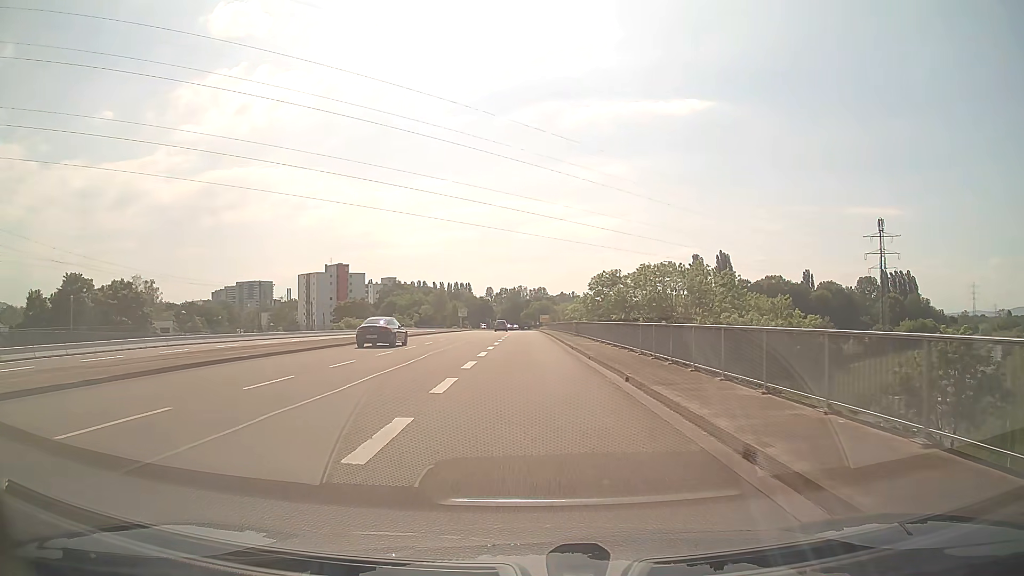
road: secondary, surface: asphalt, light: Day
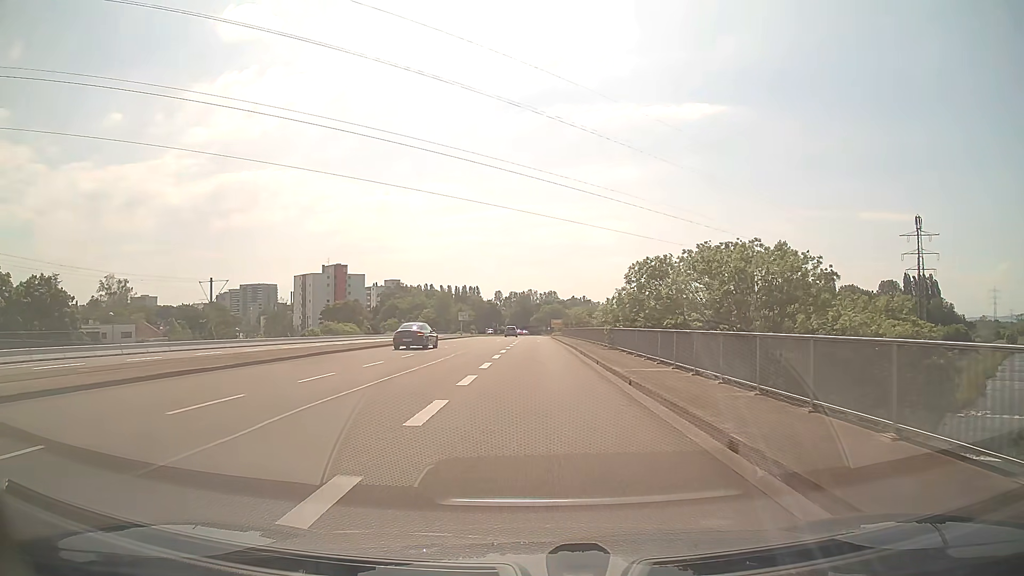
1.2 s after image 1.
(-0.1, +15.4) m; -1°
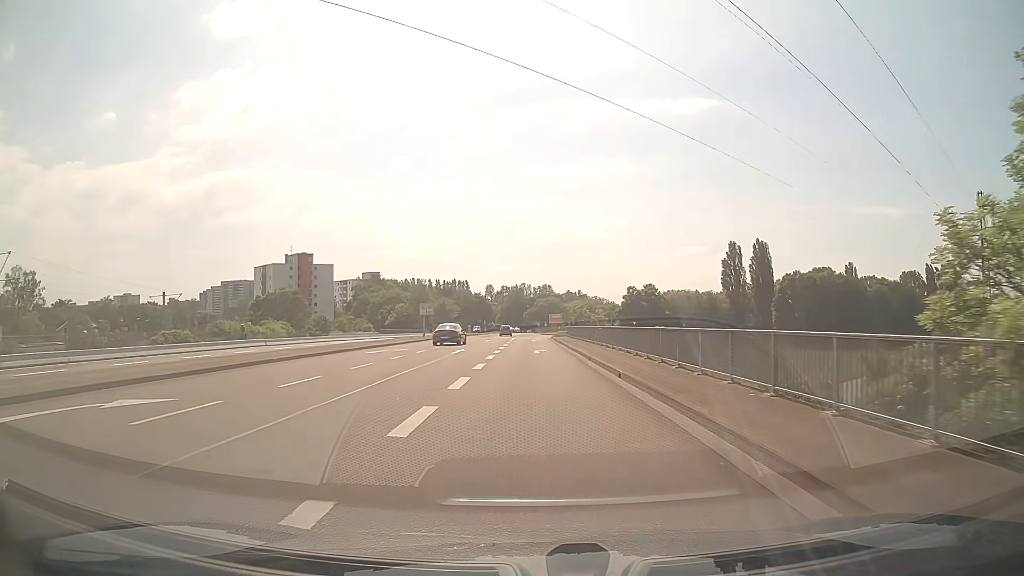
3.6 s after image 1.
(+0.1, +30.8) m; +1°
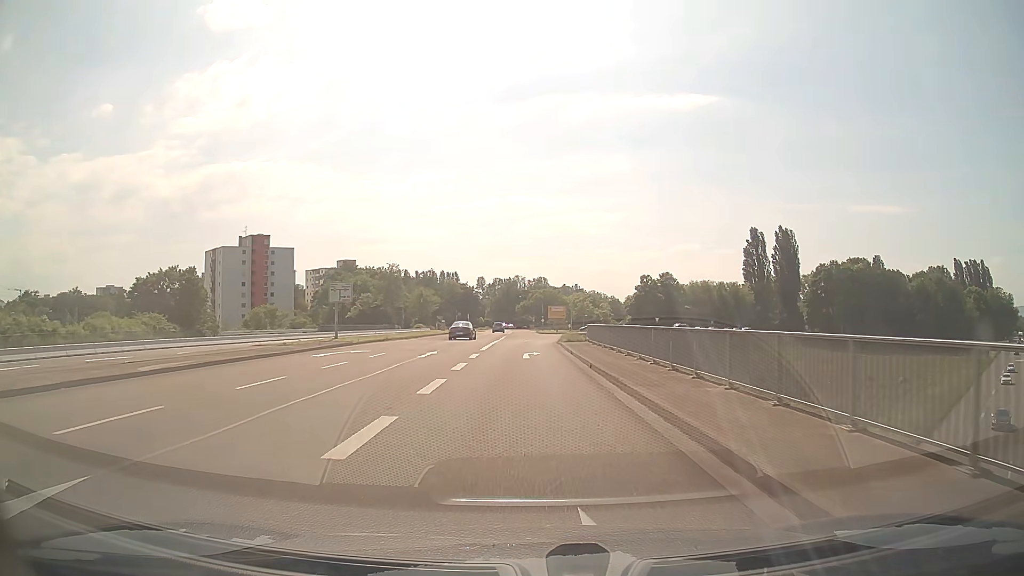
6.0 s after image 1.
(+0.2, +31.2) m; 0°
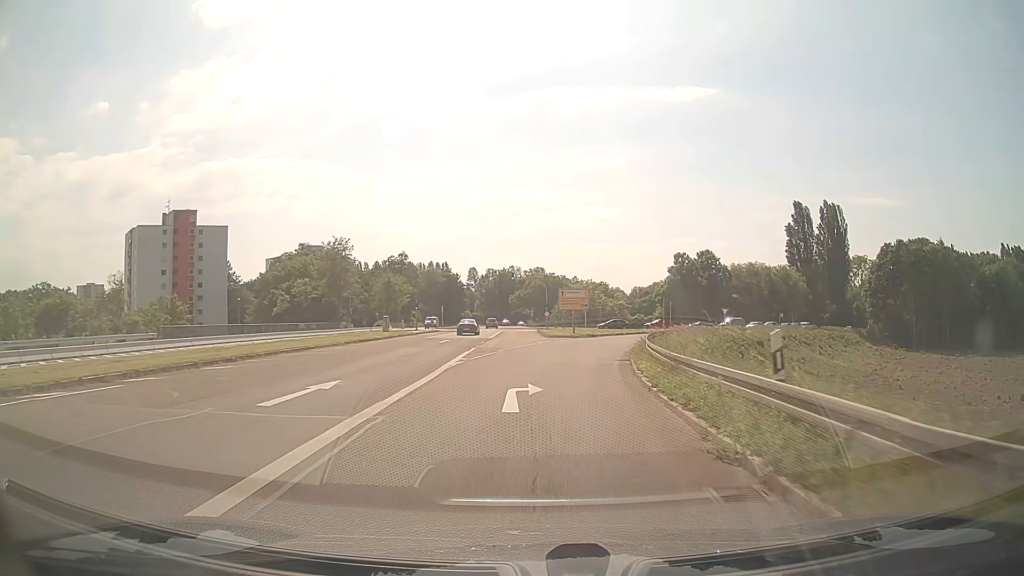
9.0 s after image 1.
(-0.1, +39.3) m; 0°
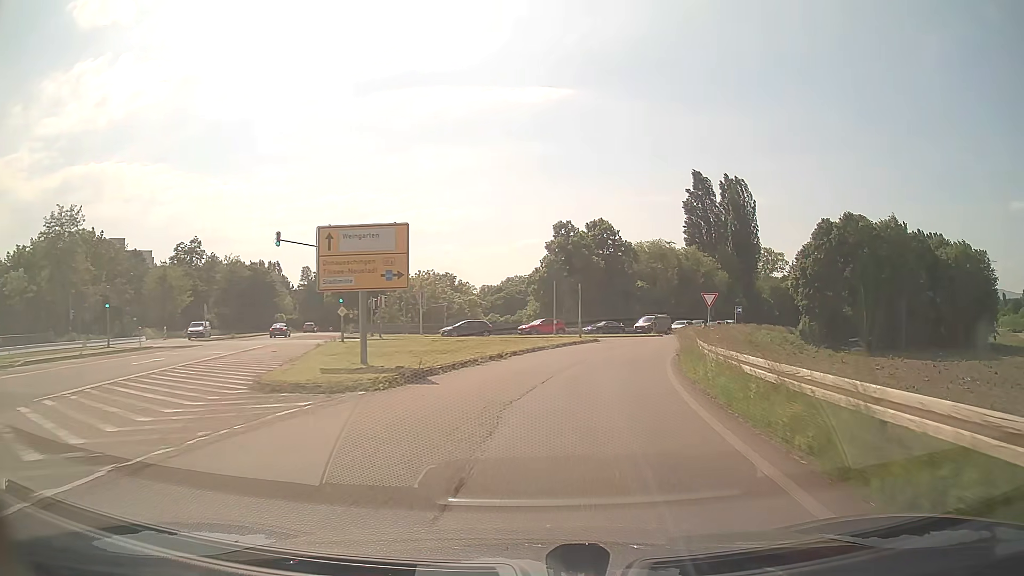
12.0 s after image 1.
(+3.6, +37.4) m; +13°
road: secondary_link
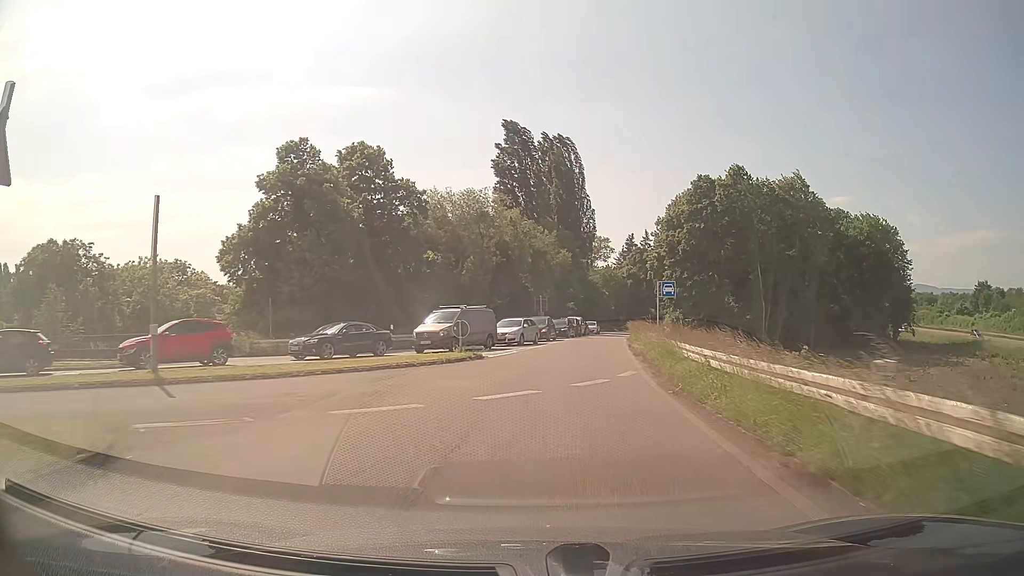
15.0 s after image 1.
(+5.9, +36.1) m; +17°
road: trunk_link
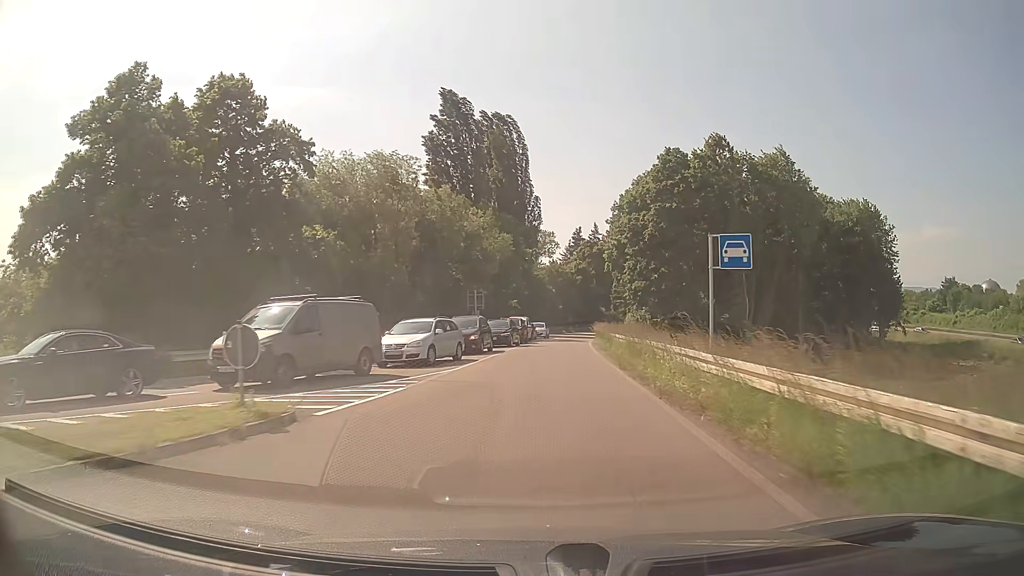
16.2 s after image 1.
(+0.6, +14.6) m; +5°
(0, +10) (+1, +20) (+1, +30) (+2, +40) (+3, +50) (+4, +60) (+5, +70) (+6, +80) (+7, +90) (+9, +99) m
